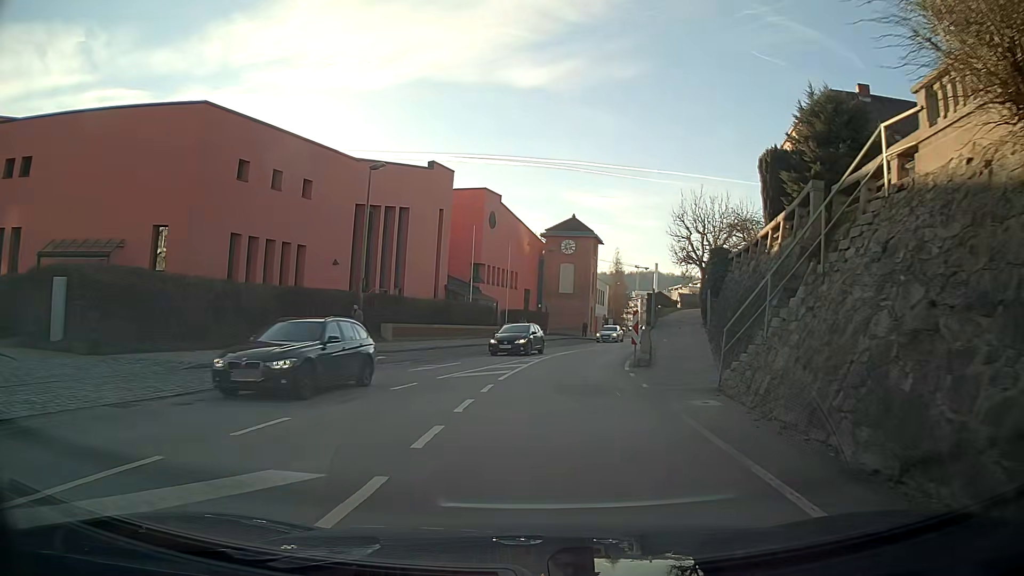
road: tertiary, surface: asphalt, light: Day
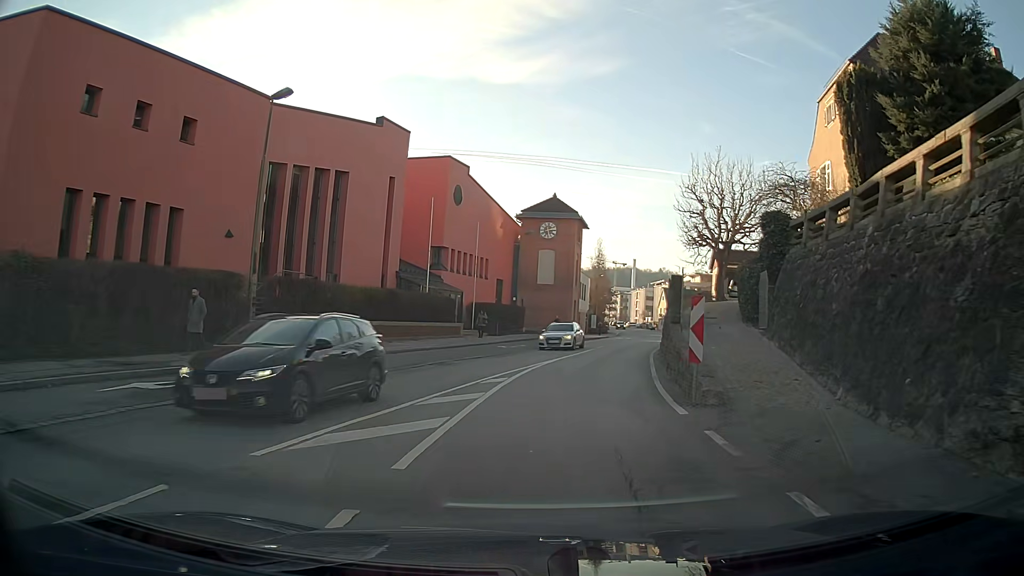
(+0.2, +10.0) m; +3°
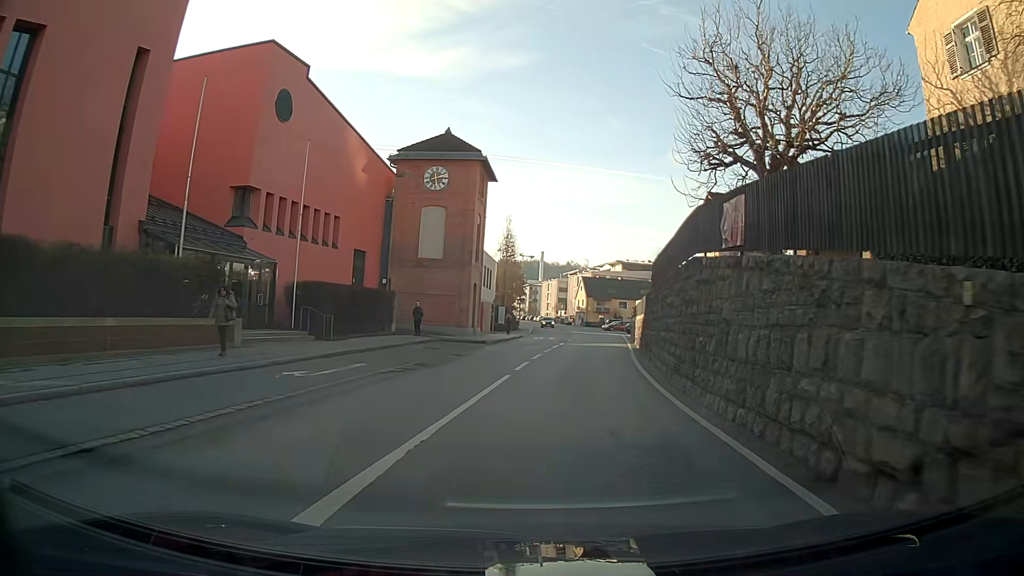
(+1.4, +20.0) m; +8°
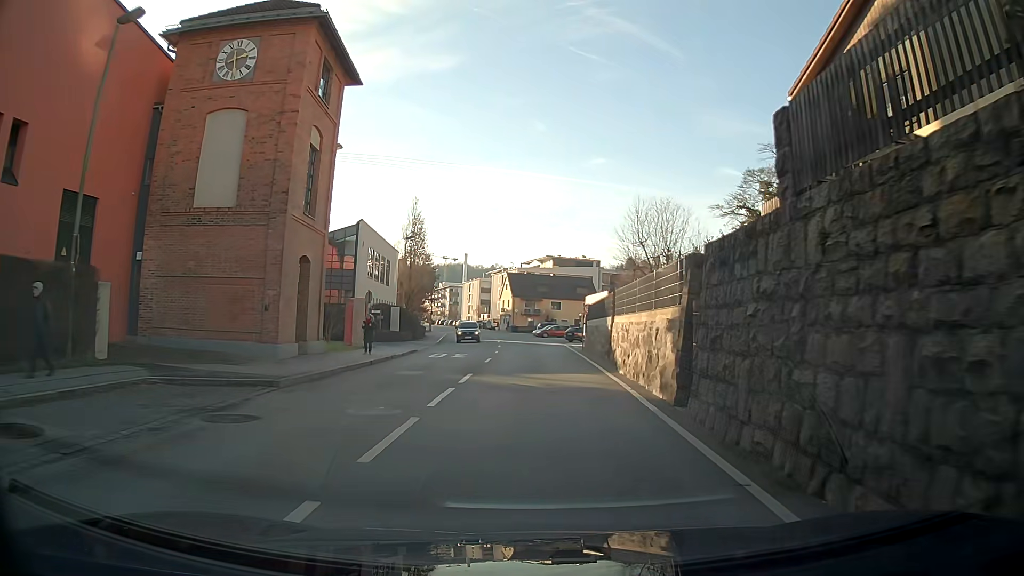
(+1.1, +20.0) m; +6°
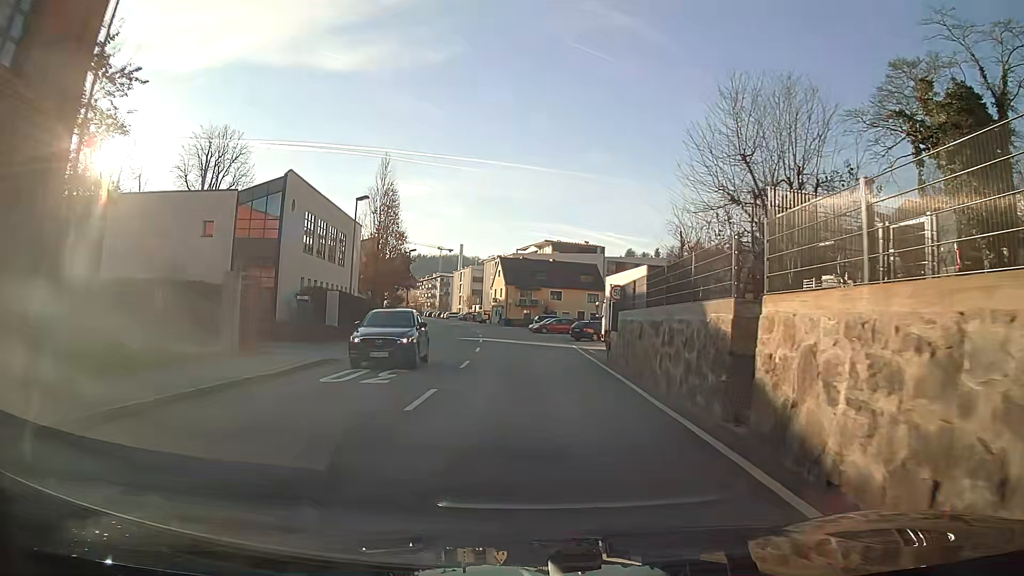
(0.0, +14.7) m; 0°
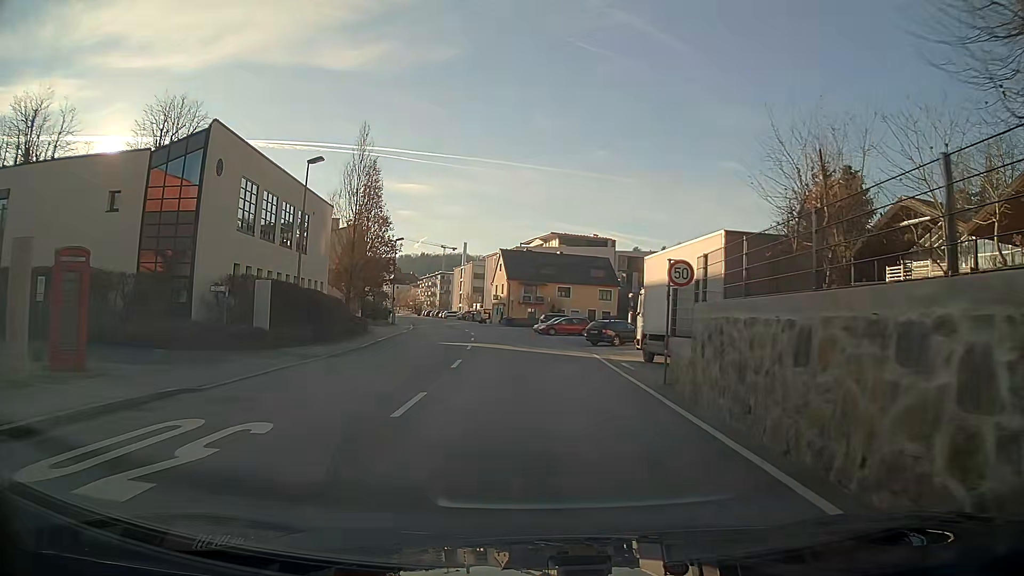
(0.0, +9.8) m; 0°
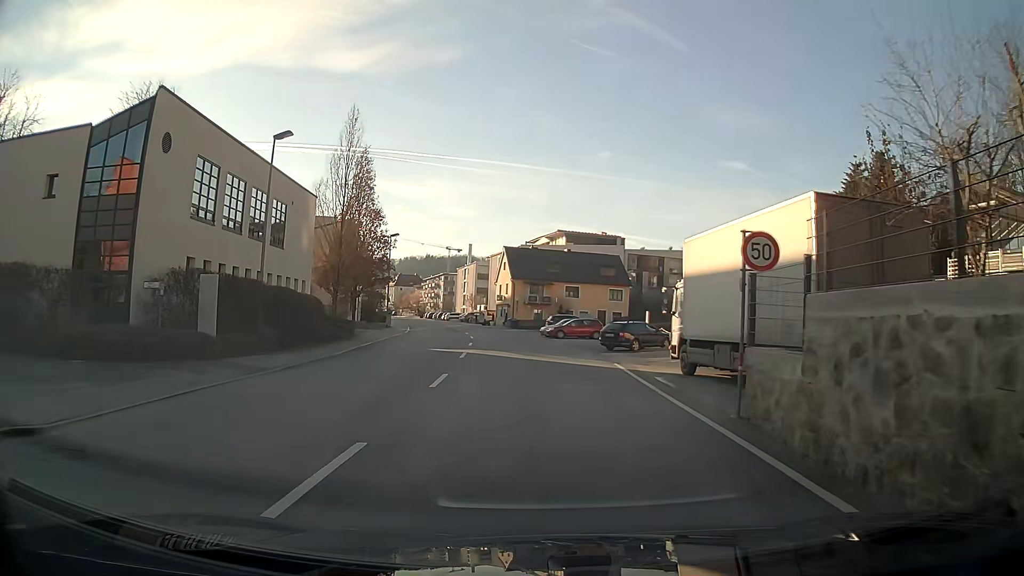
(0.0, +4.9) m; -1°
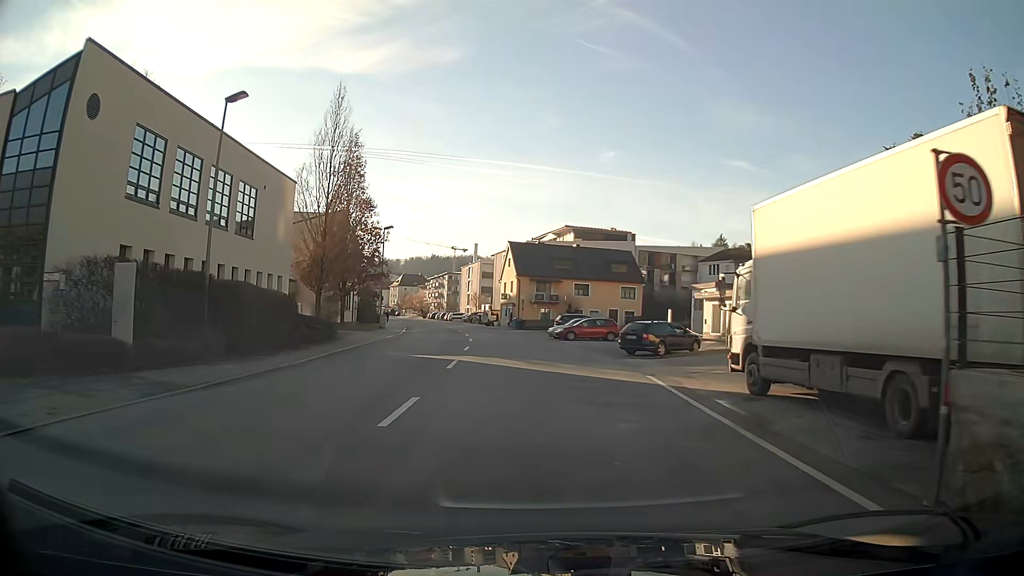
(0.0, +5.1) m; -1°
(0, +10) (0, +20) (-1, +30) (-2, +40) (-3, +50) (-5, +60) (-7, +69) (-9, +79) (-12, +89) (-14, +99) m
